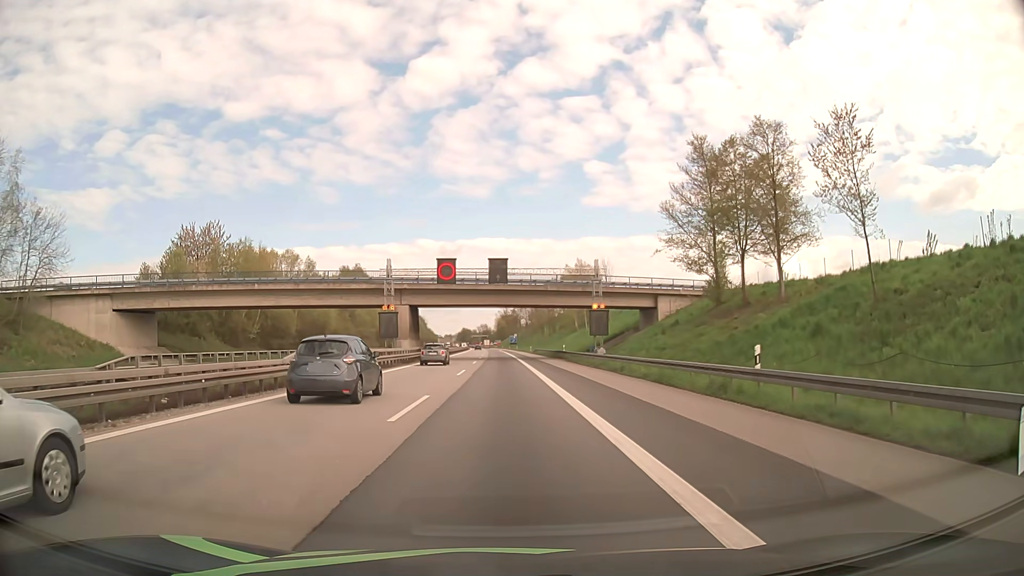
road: motorway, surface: asphalt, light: Day
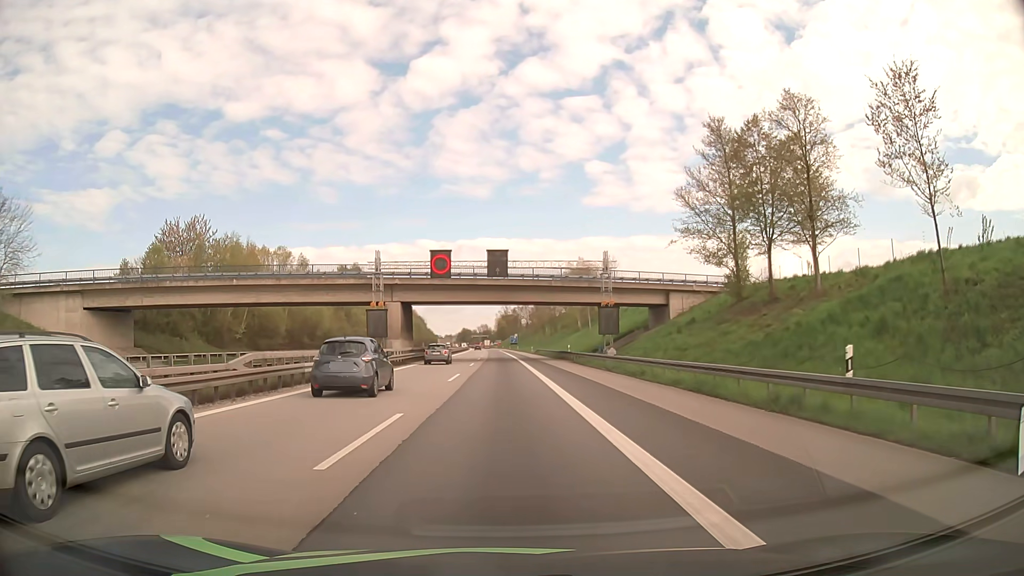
(0.0, +4.7) m; 0°
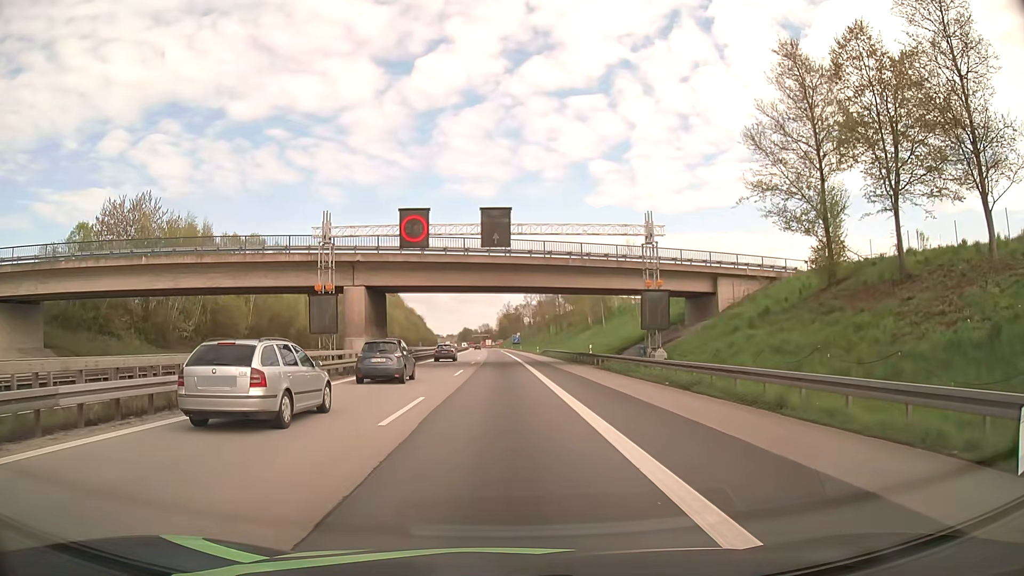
(0.0, +14.1) m; 0°
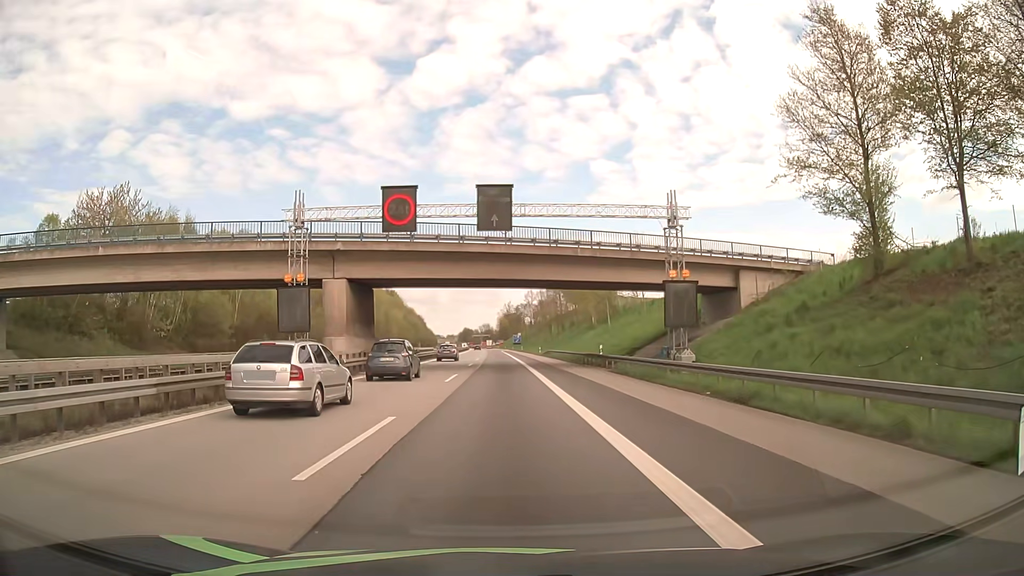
(0.0, +4.7) m; 0°
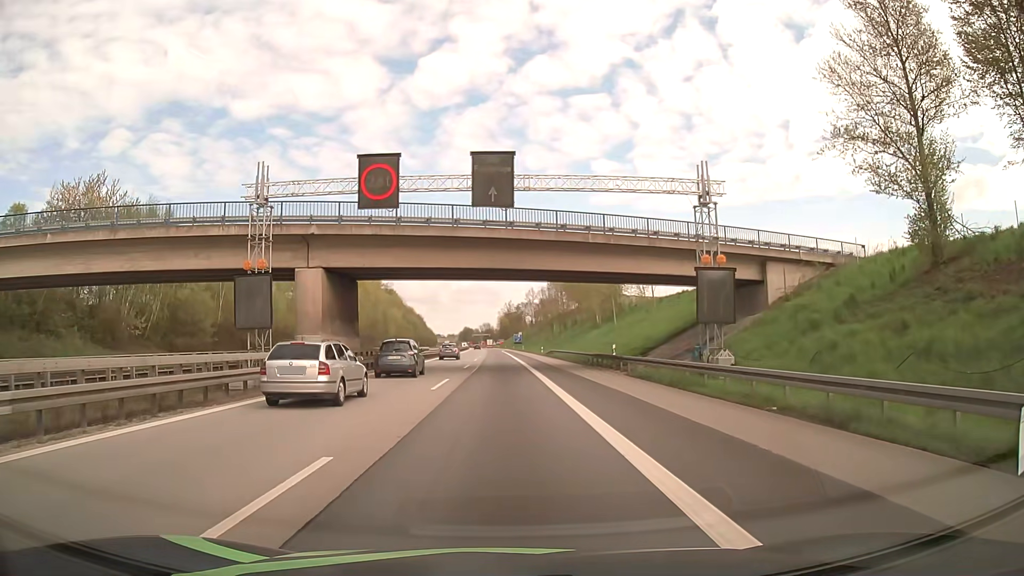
(0.0, +4.7) m; 0°
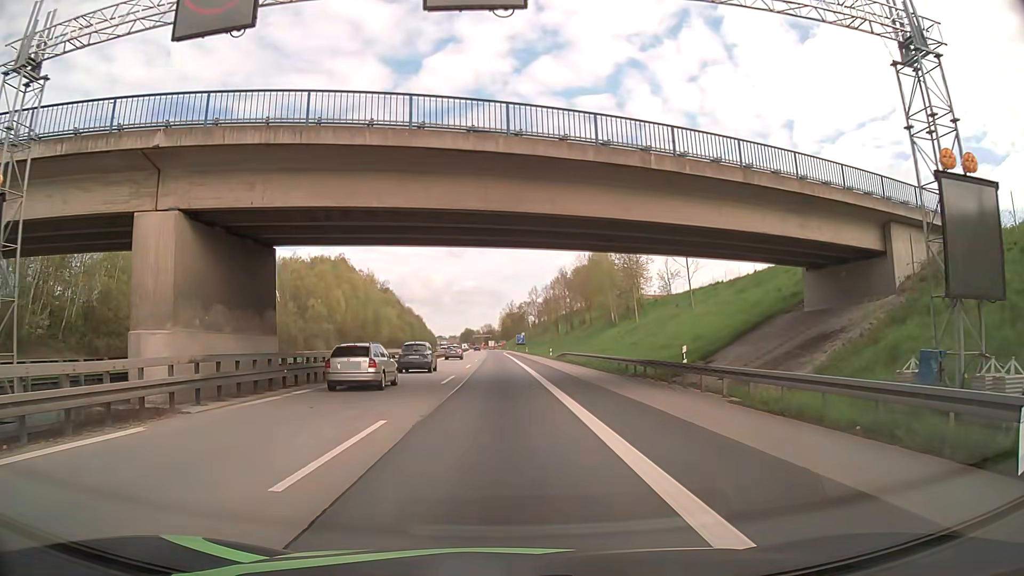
(0.0, +14.0) m; 0°
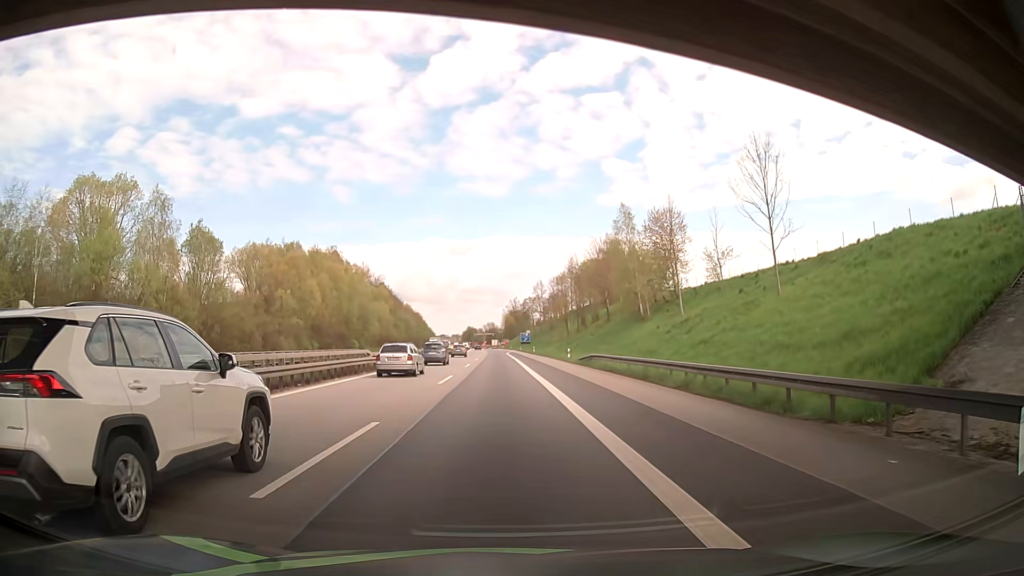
(+0.1, +18.5) m; +1°
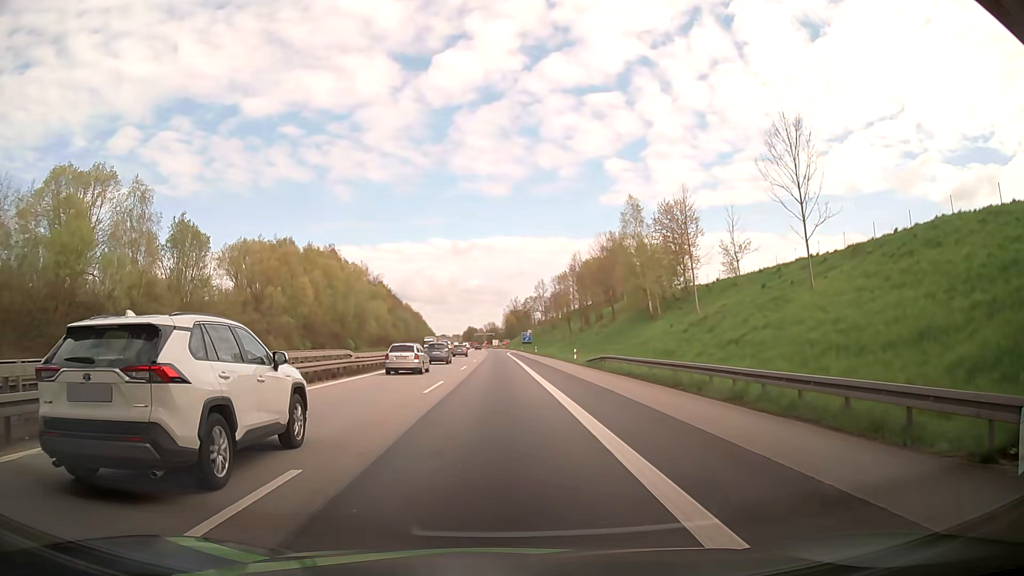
(-0.1, +4.6) m; +1°
(0, +10) (-1, +20) (-1, +30) (-2, +40) (-2, +50) (-3, +60) (-3, +70) (-4, +80) (-5, +90) (-5, +100) m
